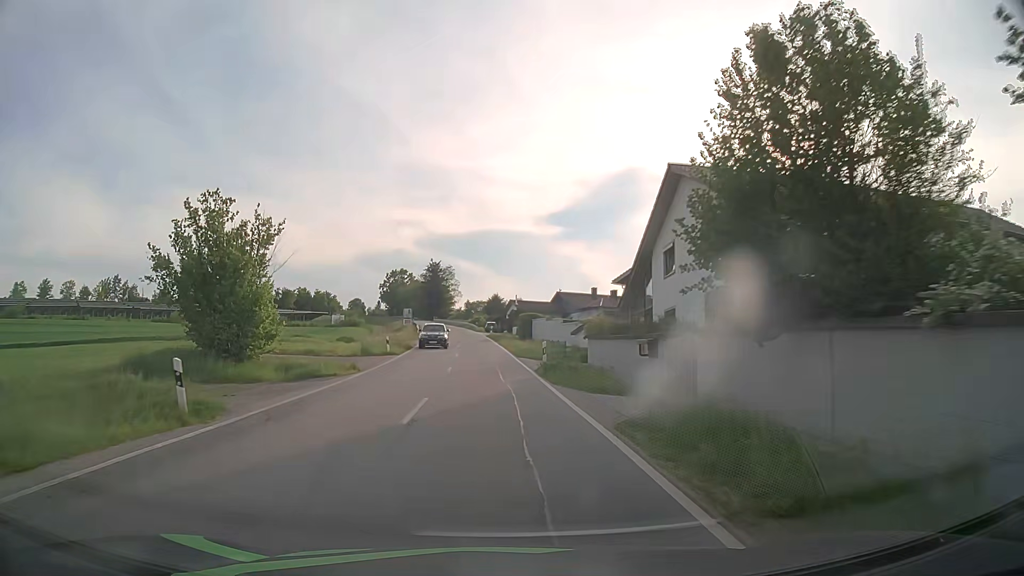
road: tertiary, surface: asphalt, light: Day
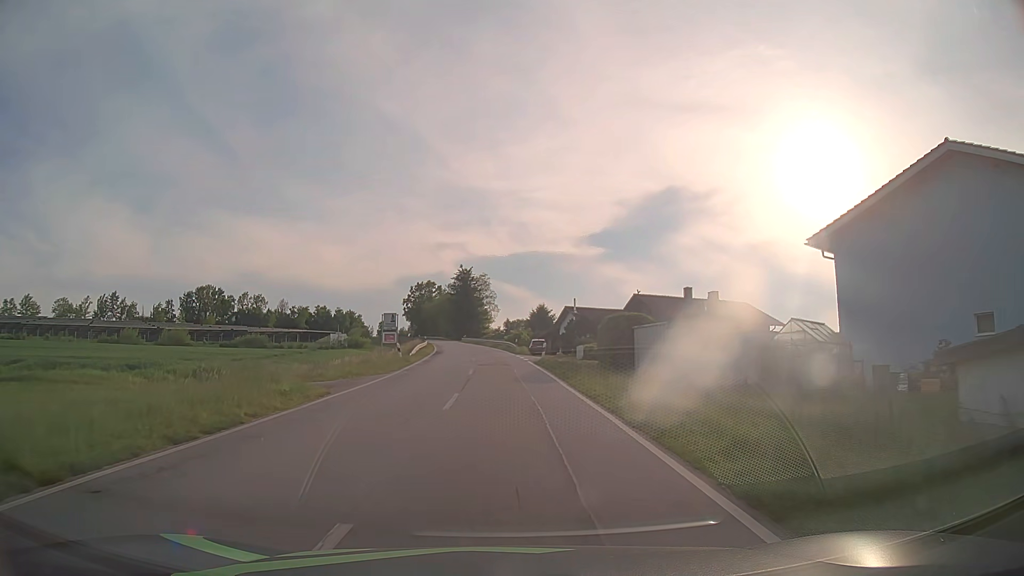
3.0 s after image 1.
(-1.3, +34.1) m; -4°
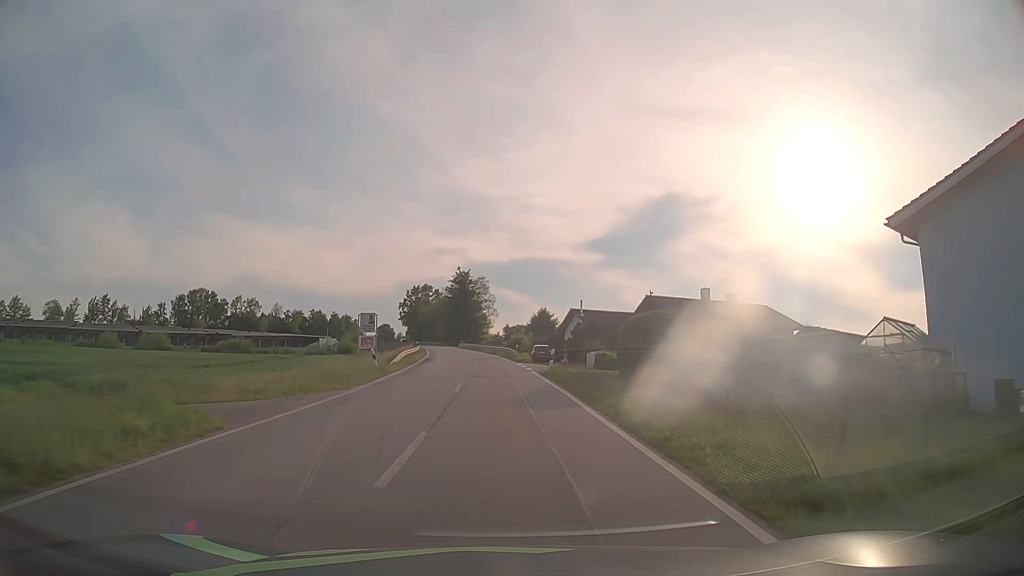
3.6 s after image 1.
(0.0, +6.7) m; 0°
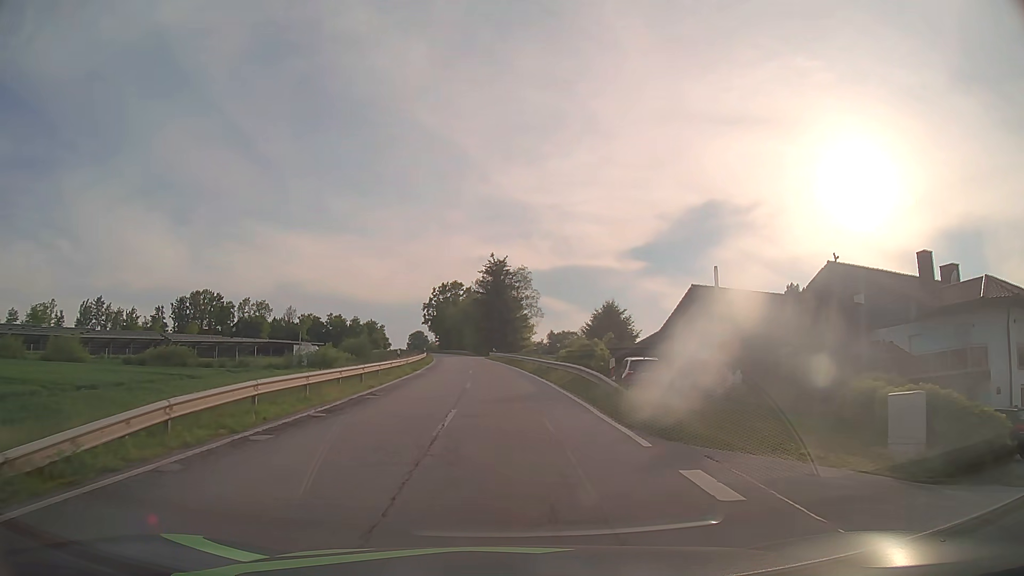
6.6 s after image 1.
(-0.8, +32.4) m; -4°
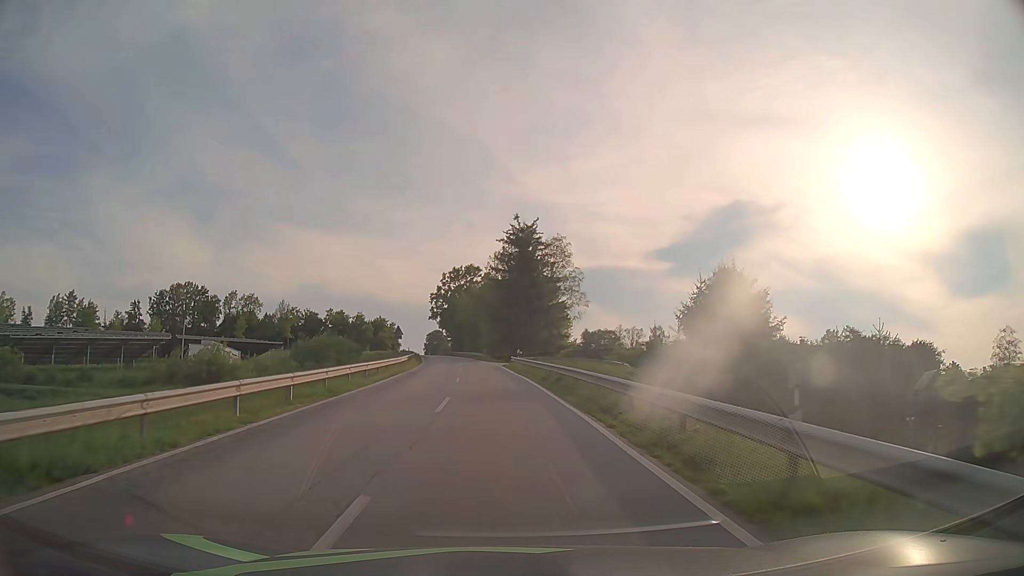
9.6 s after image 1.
(-0.3, +33.1) m; -2°
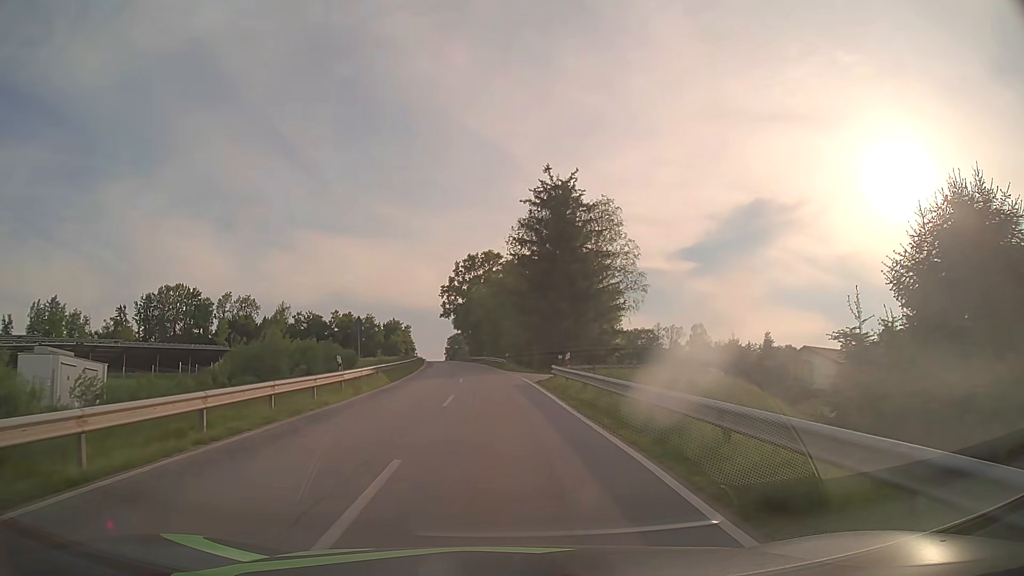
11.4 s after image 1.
(-0.3, +22.3) m; -2°
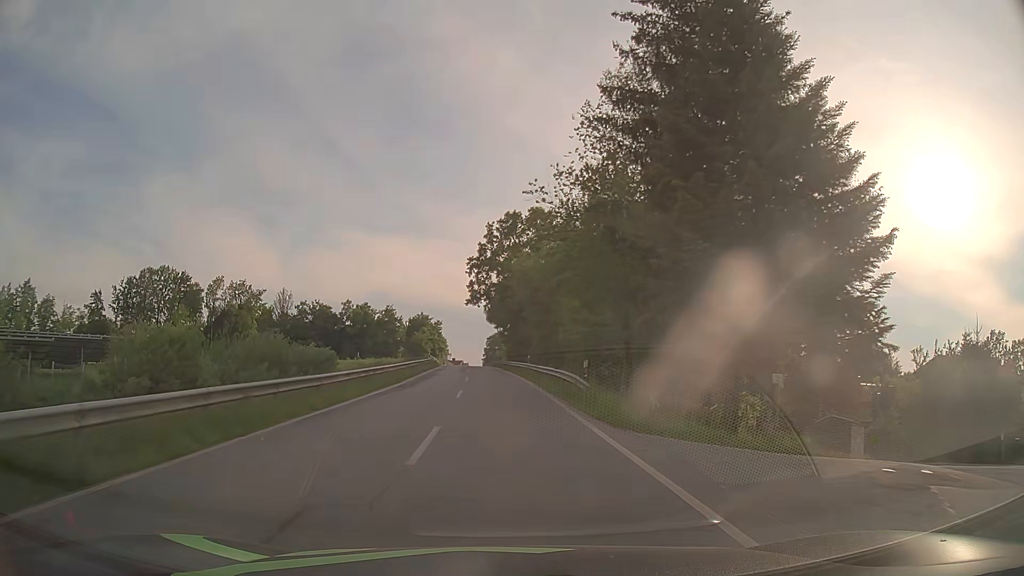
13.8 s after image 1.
(-1.1, +33.1) m; -4°
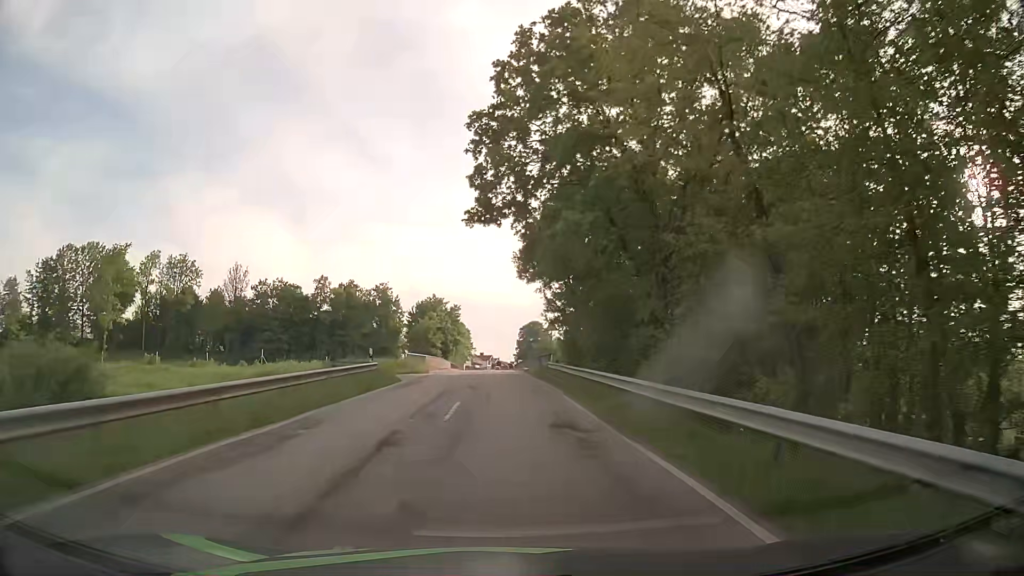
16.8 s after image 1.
(-1.3, +44.3) m; -3°
(0, +10) (0, +20) (0, +30) (-1, +40) (-1, +50) (-1, +60) (-1, +70) (-2, +80) (-2, +90) (-2, +100) m
